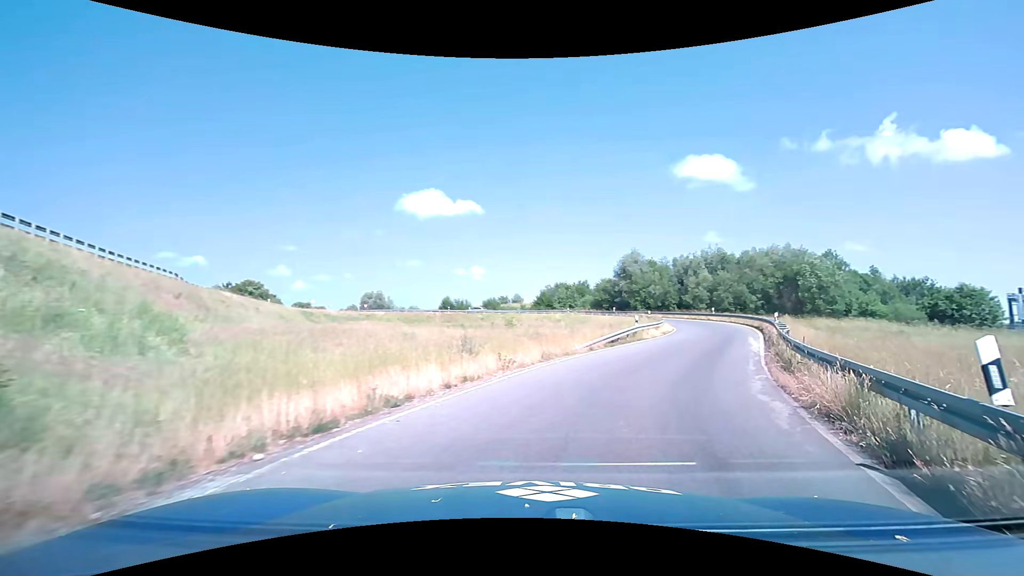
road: primary_link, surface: asphalt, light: Day
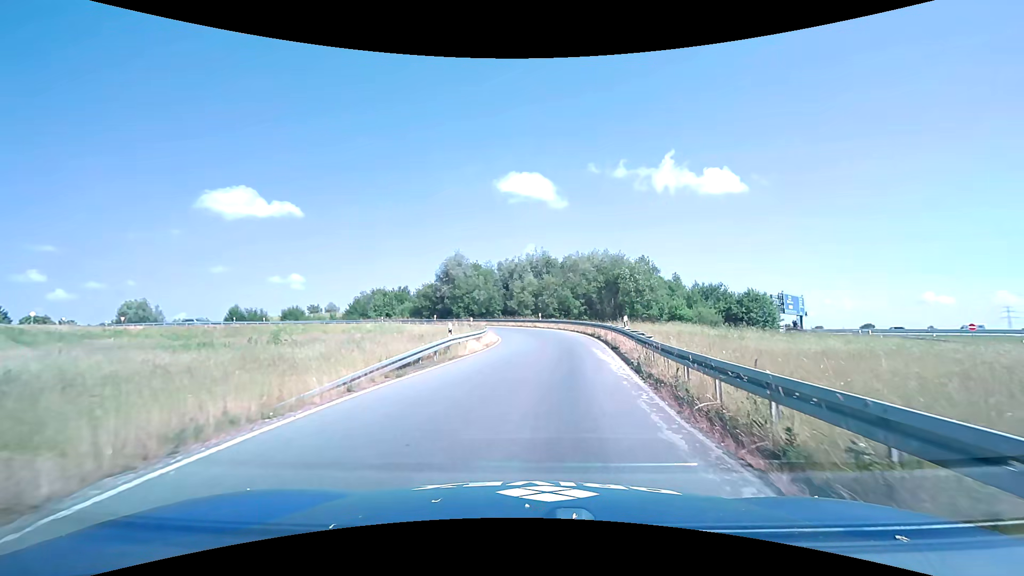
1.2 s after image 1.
(+1.8, +8.9) m; +20°
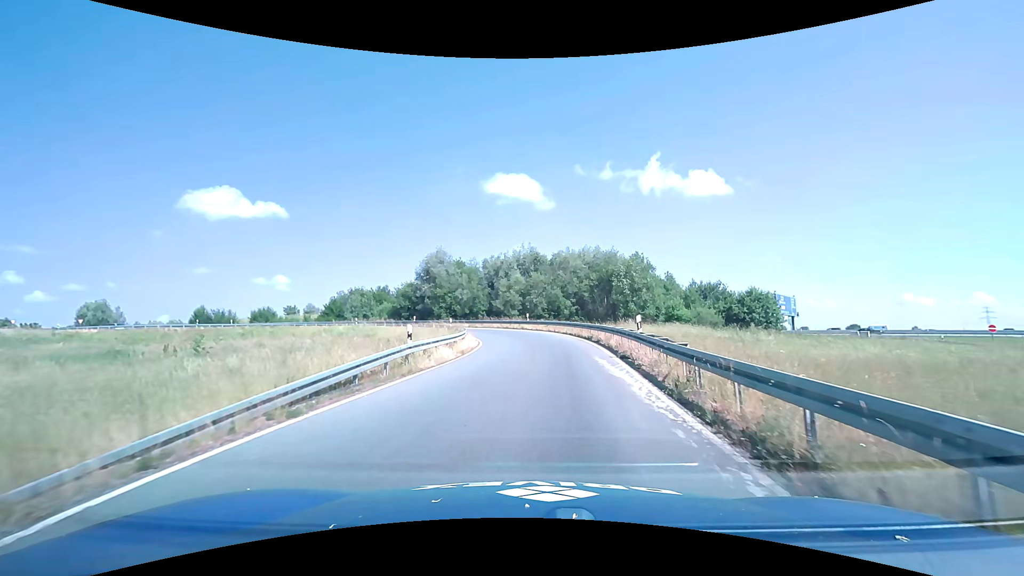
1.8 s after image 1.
(0.0, +4.8) m; +1°
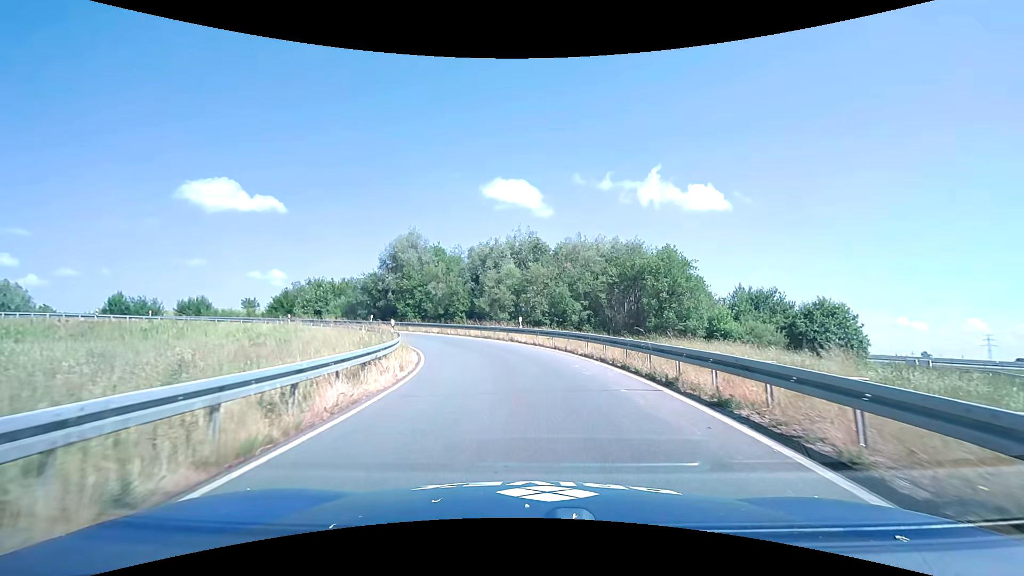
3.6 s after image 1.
(0.0, +15.7) m; 0°
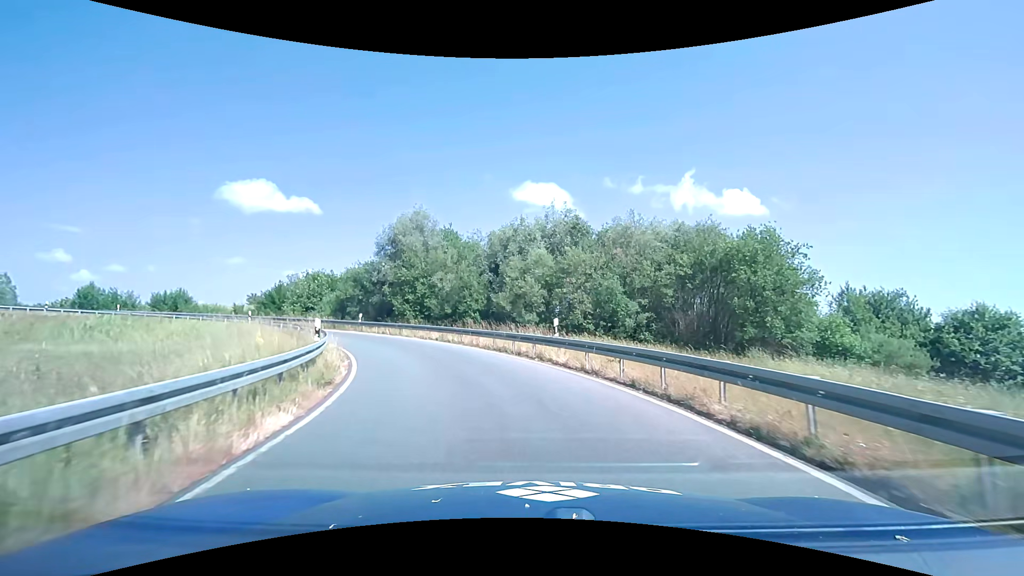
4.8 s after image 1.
(-0.2, +11.4) m; -3°
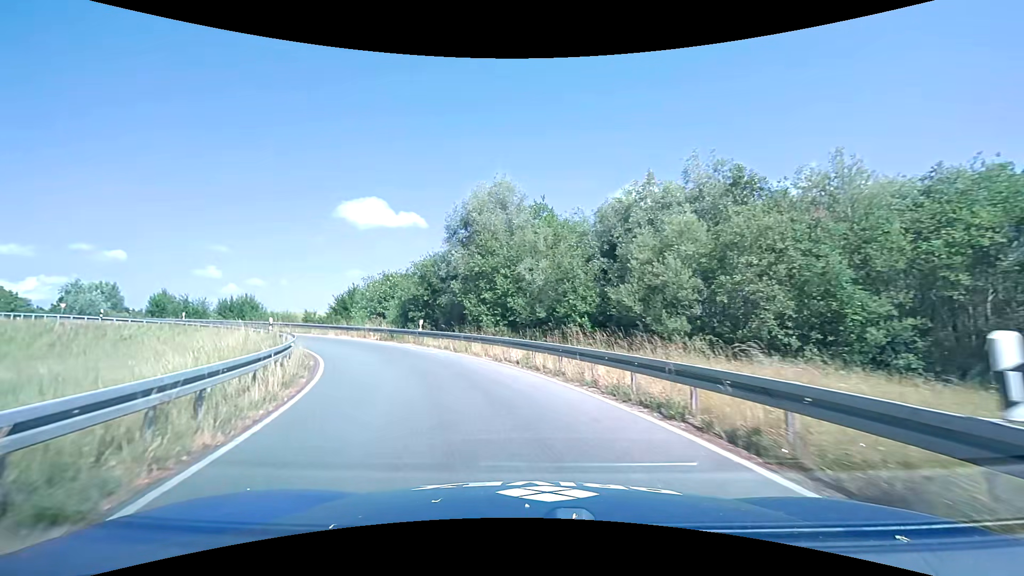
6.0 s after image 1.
(-1.1, +11.8) m; -11°
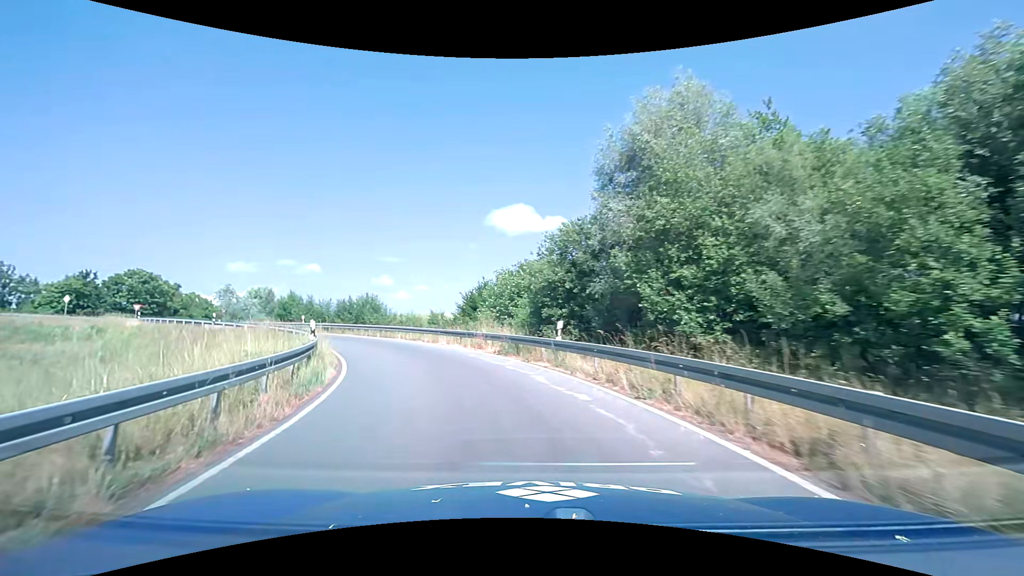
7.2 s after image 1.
(-1.8, +12.0) m; -17°
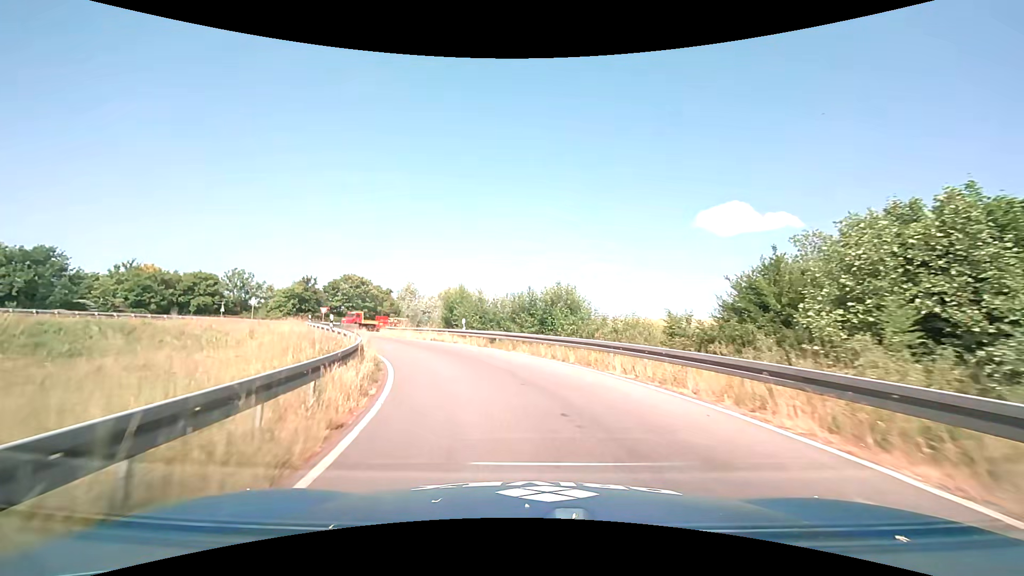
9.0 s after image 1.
(-4.4, +18.0) m; -24°
(-1, +10) (-3, +20) (-7, +29) (-12, +38) (-16, +47) (-18, +56) (-18, +66) (-16, +76) (-12, +85) (-7, +94) m
